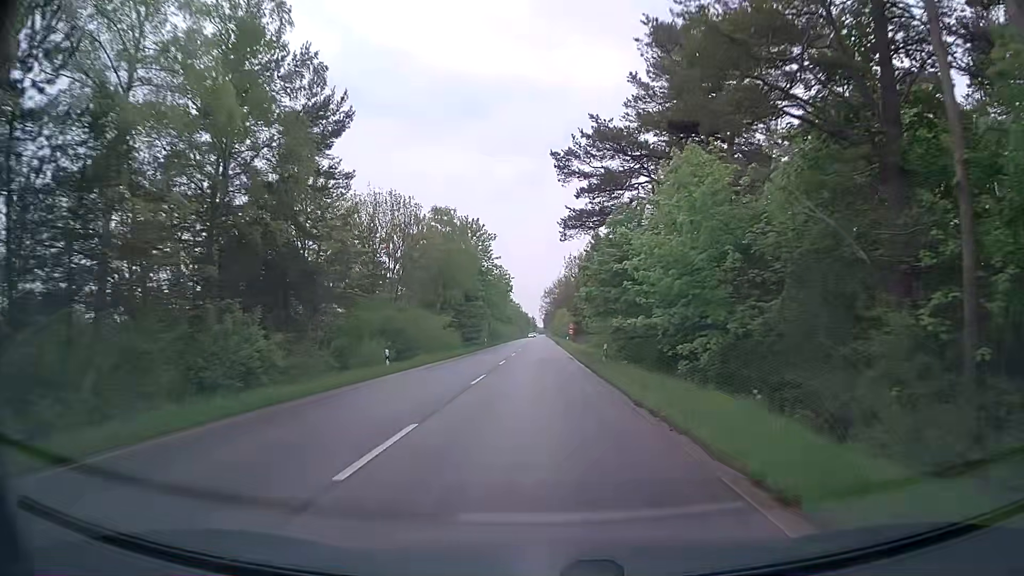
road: secondary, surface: asphalt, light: Day
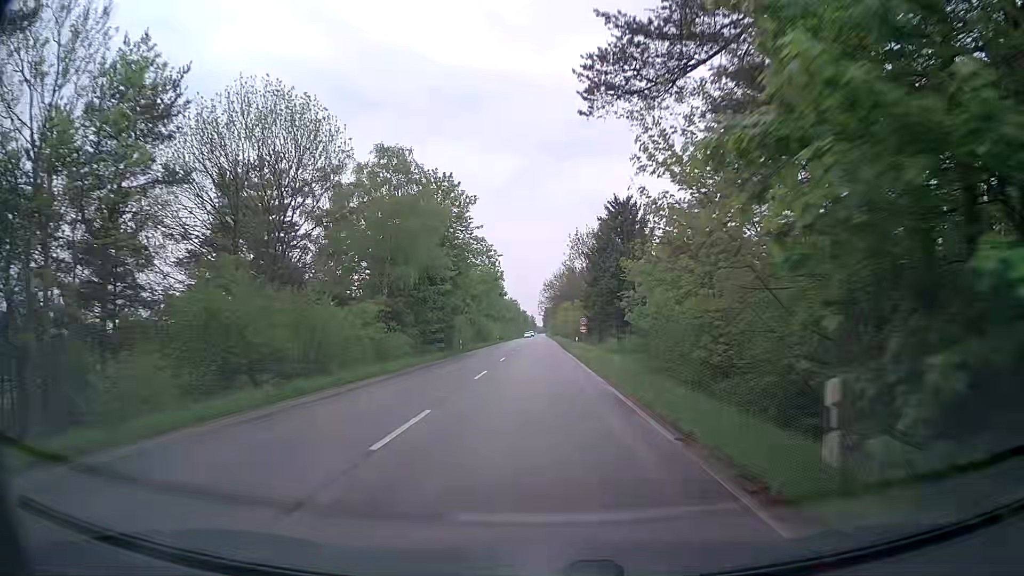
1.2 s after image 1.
(-0.1, +22.4) m; -1°
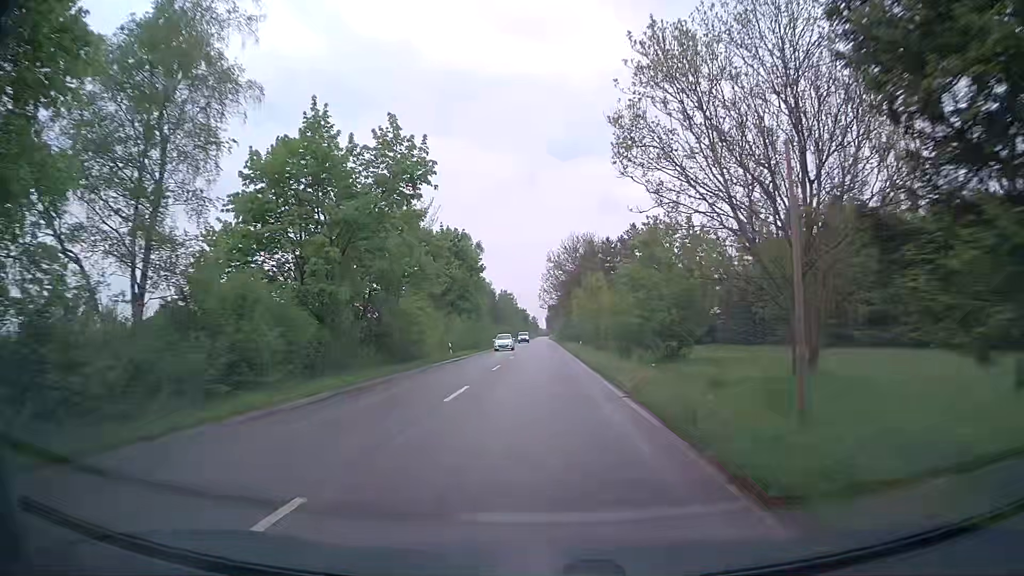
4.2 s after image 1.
(+0.2, +54.1) m; 0°
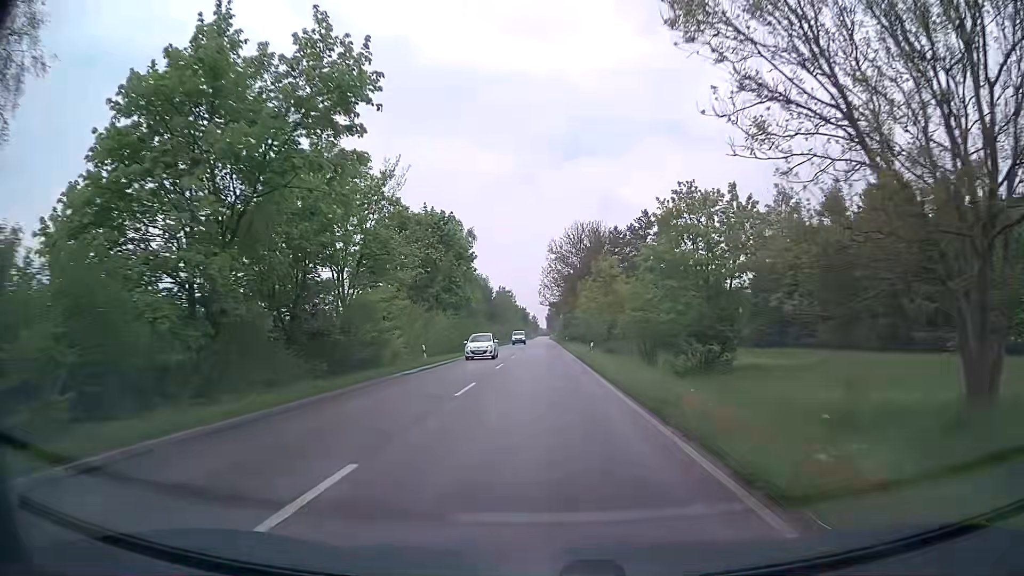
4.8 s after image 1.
(0.0, +10.6) m; +1°
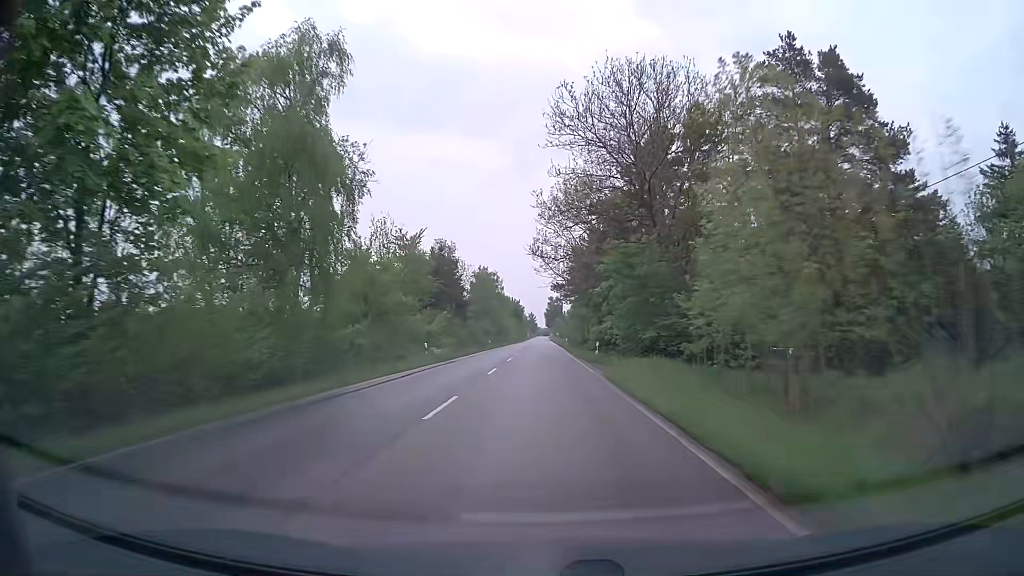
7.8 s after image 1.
(-0.3, +52.4) m; 0°
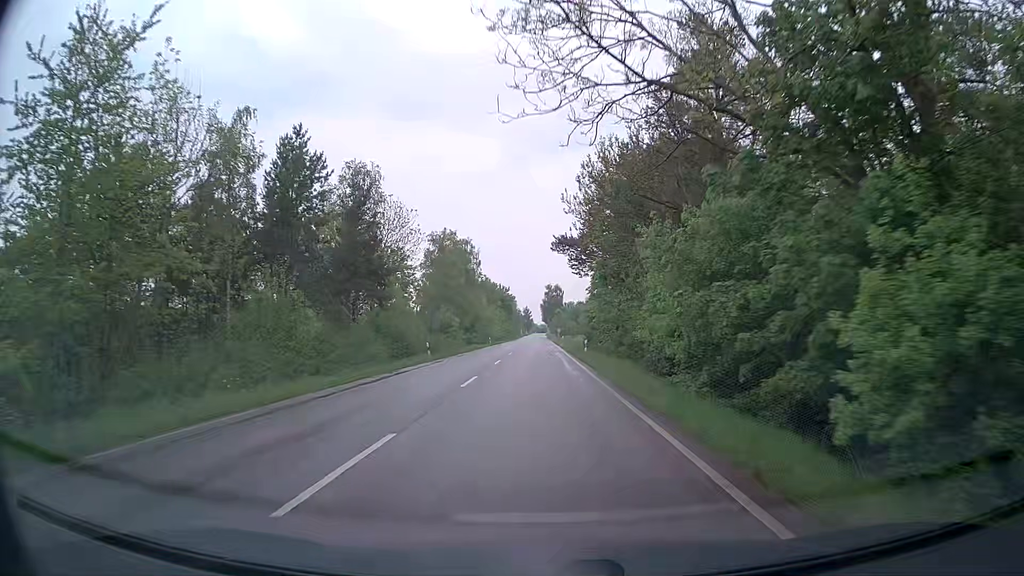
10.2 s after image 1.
(0.0, +41.6) m; 0°
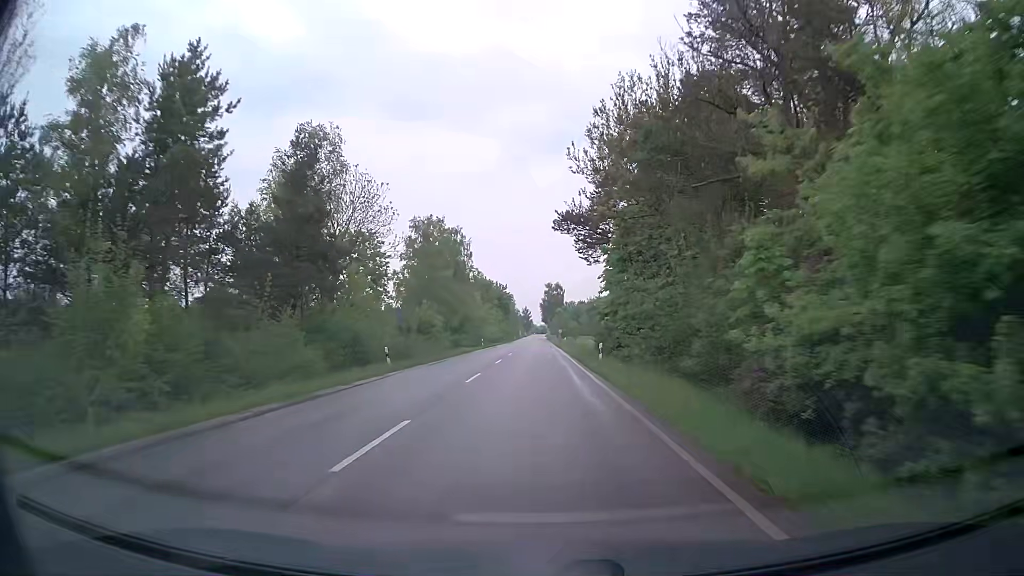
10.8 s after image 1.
(0.0, +10.4) m; 0°
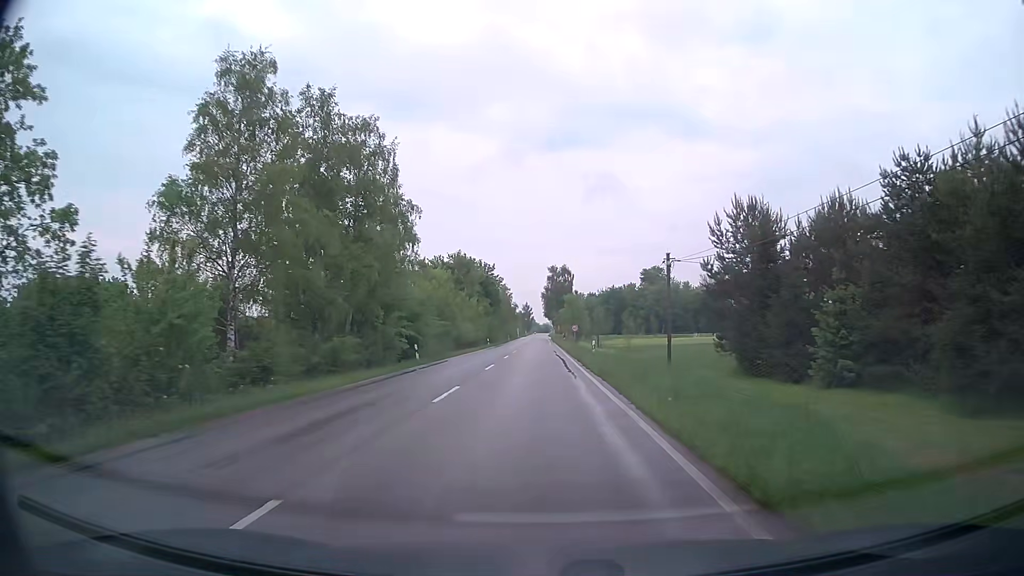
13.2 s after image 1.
(+0.1, +41.1) m; 0°
(0, +10) (0, +20) (0, +30) (0, +40) (0, +50) (0, +60) (0, +70) (0, +80) (0, +90) (0, +100) m
